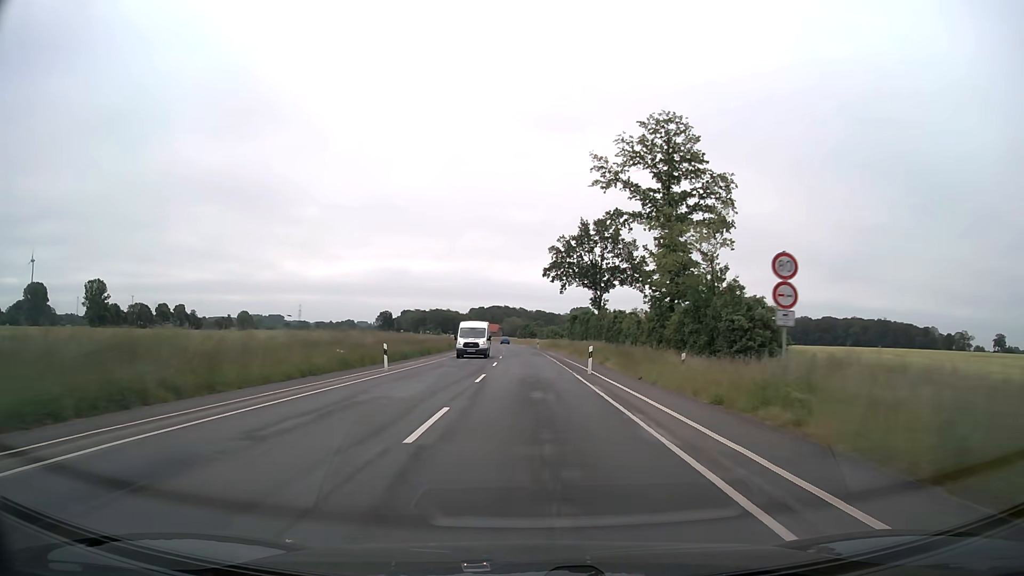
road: secondary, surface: asphalt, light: Day
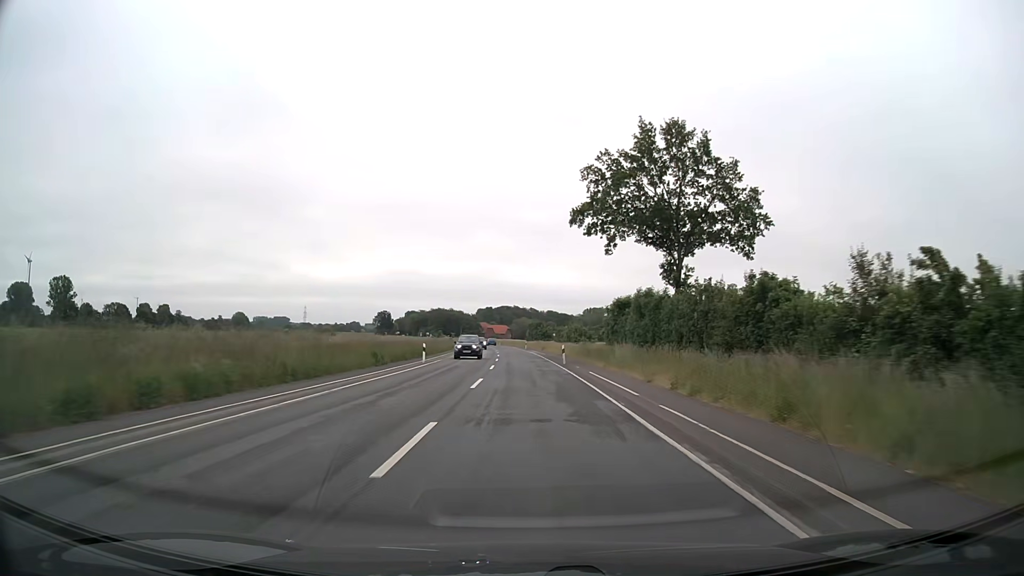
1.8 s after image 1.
(-0.2, +38.2) m; -1°
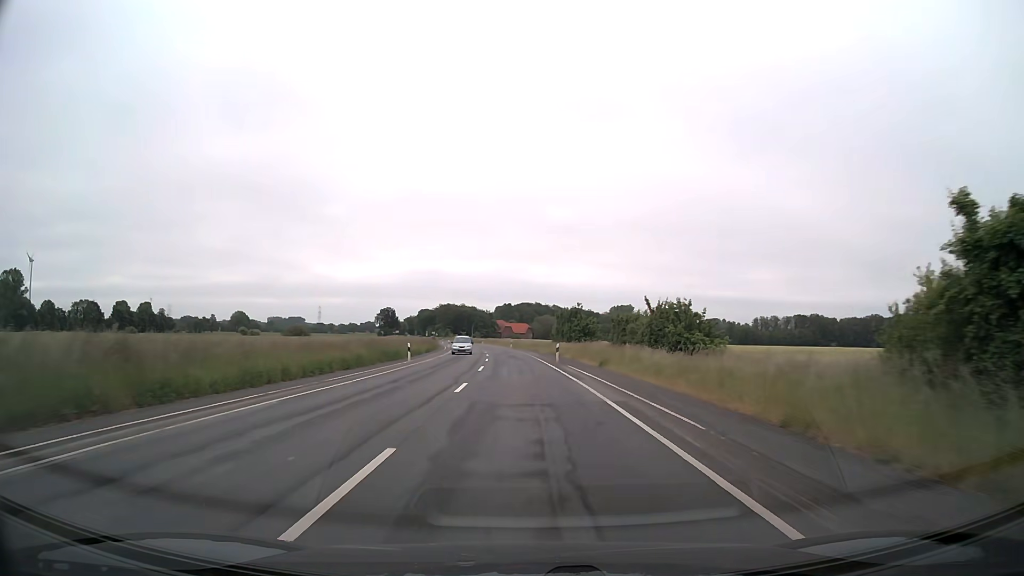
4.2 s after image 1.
(-0.7, +50.8) m; -2°
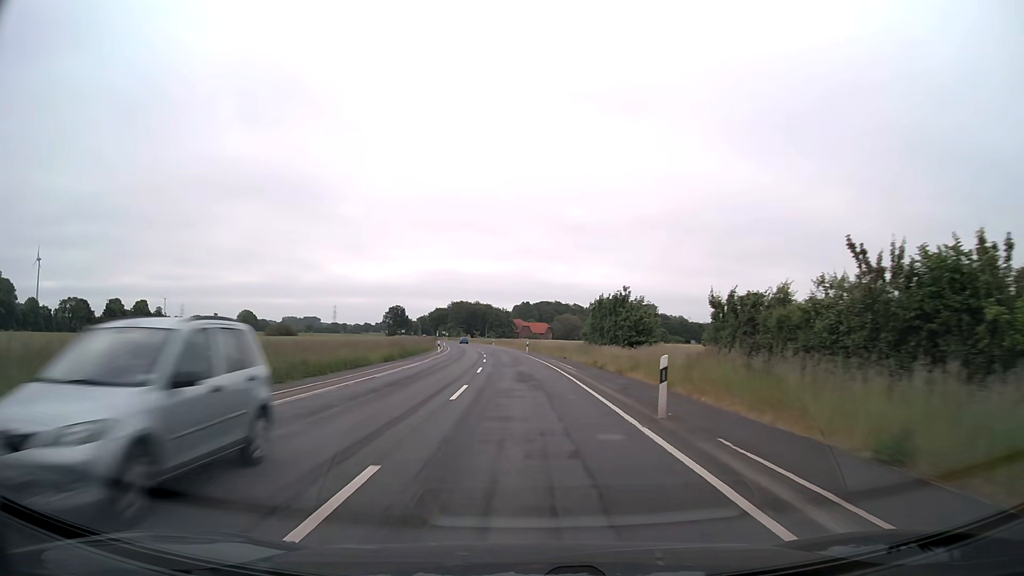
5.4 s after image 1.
(-0.3, +25.4) m; -2°
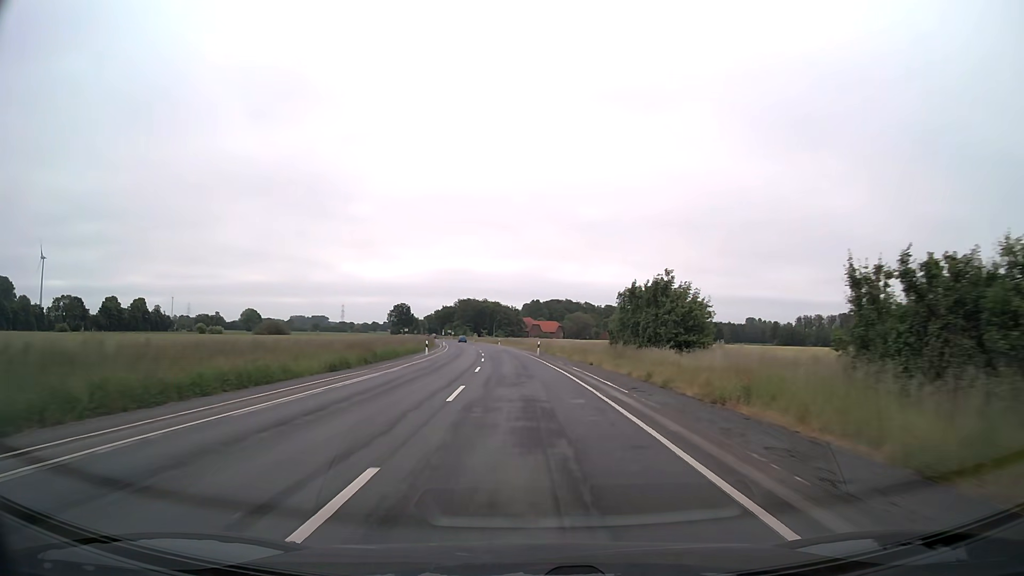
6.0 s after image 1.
(-0.1, +12.7) m; -1°
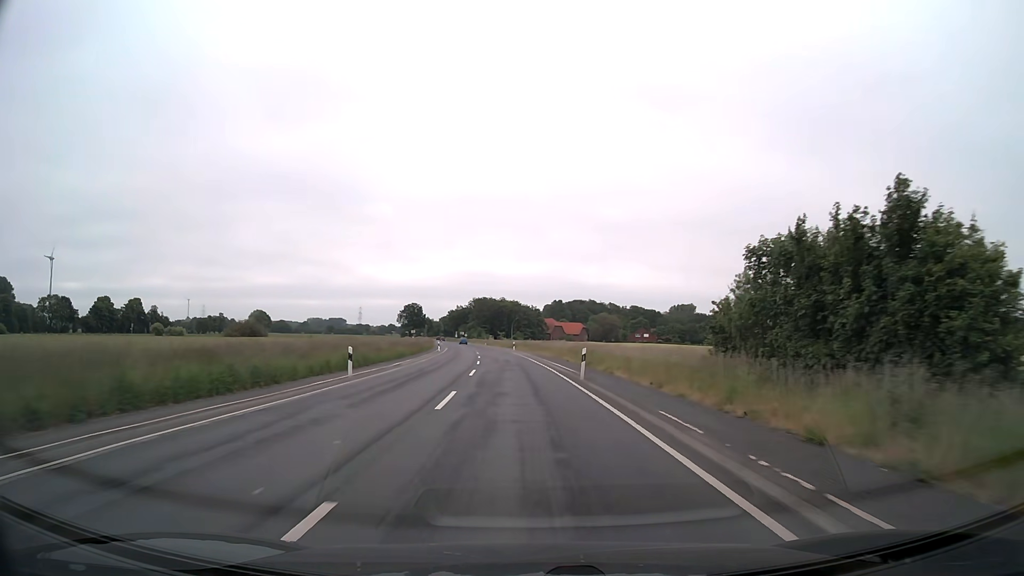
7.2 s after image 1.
(-0.4, +25.4) m; -2°
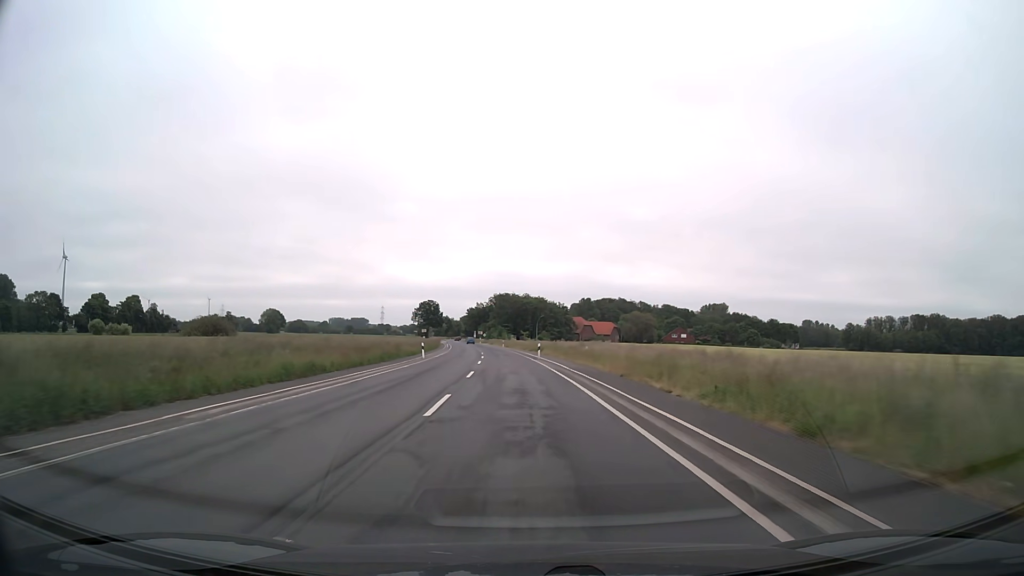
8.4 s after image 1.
(-0.5, +25.4) m; -2°
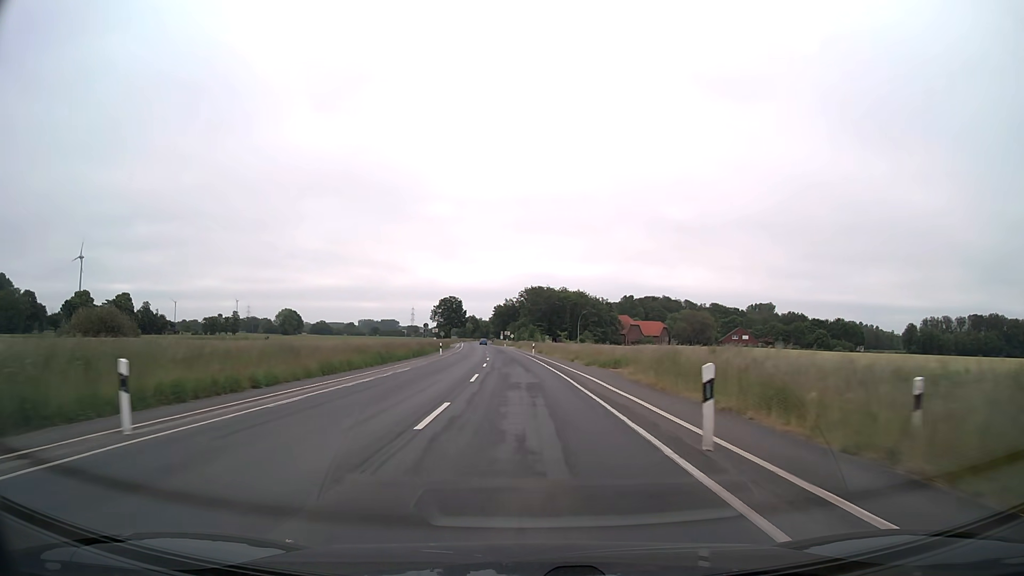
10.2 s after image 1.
(-1.0, +38.0) m; -3°
(0, +10) (0, +20) (0, +30) (-1, +40) (-1, +50) (-2, +60) (-3, +70) (-3, +80) (-4, +90) (-5, +100) m
